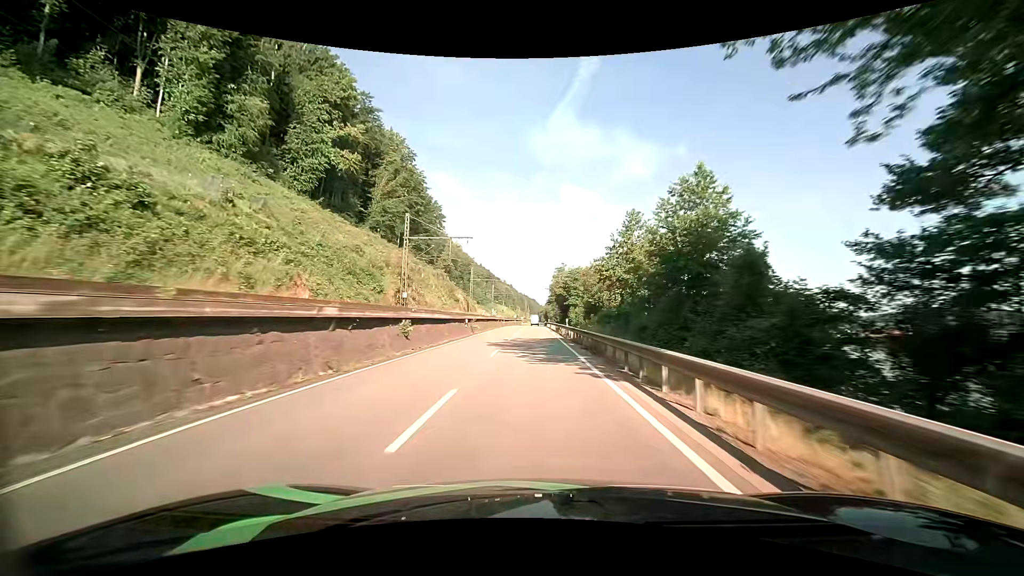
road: primary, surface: asphalt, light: Day
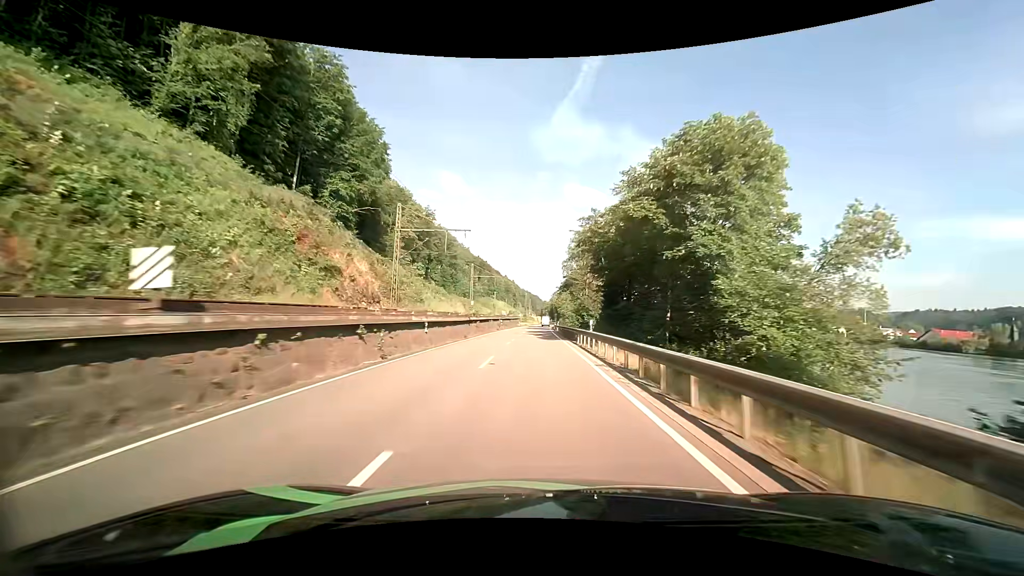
(-0.6, +63.7) m; 0°
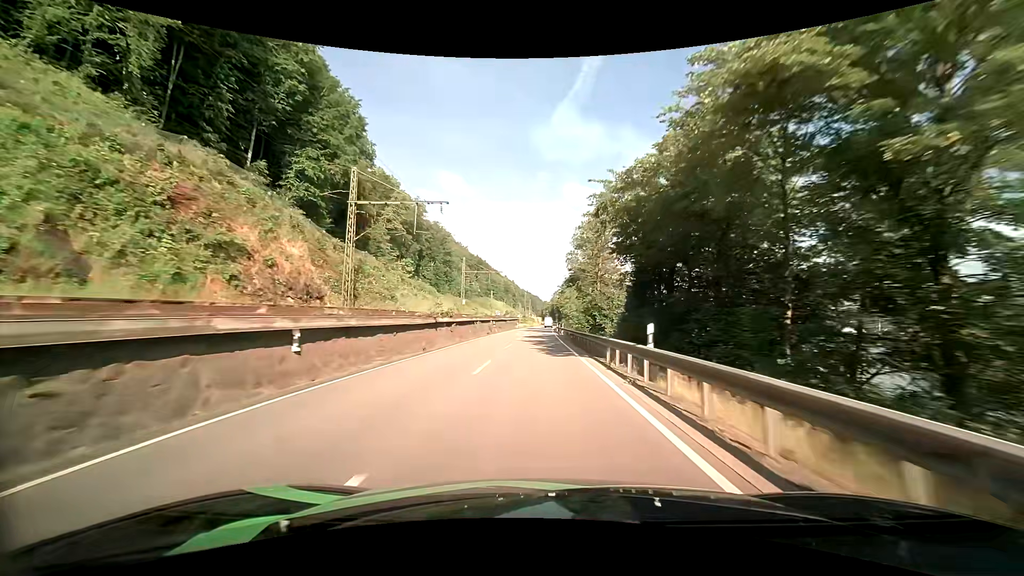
(0.0, +12.8) m; 0°
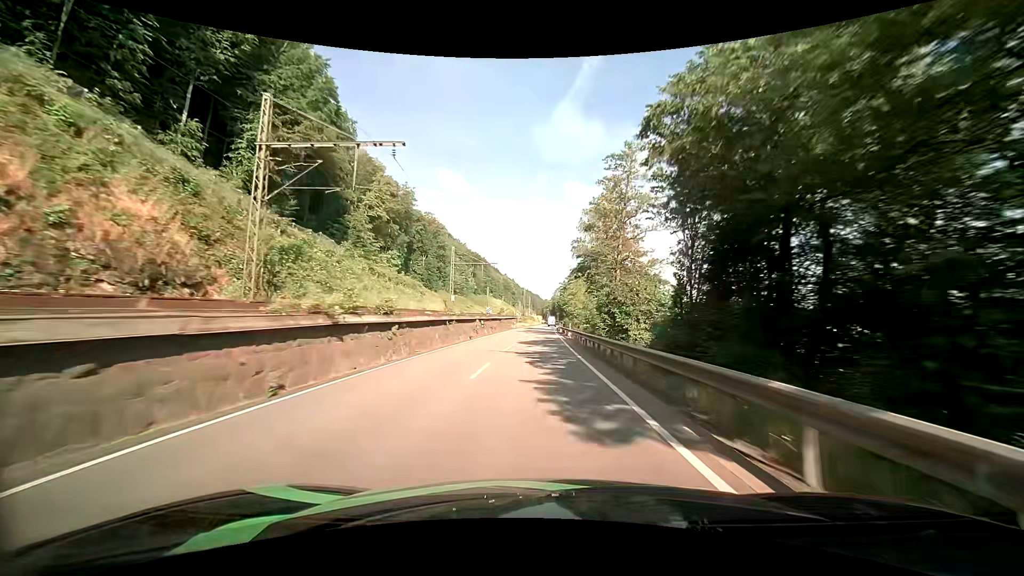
(0.0, +12.9) m; 0°
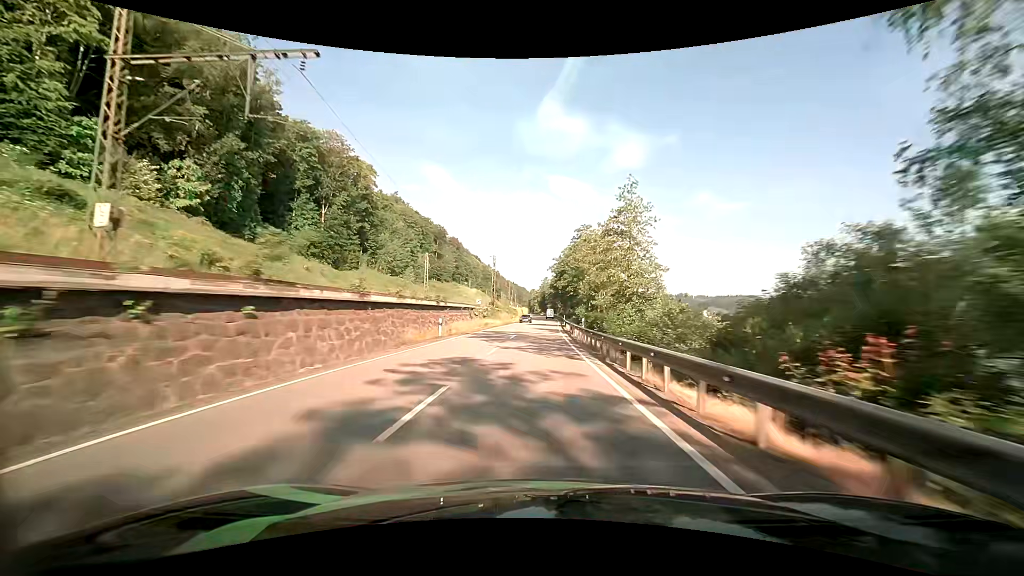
(+1.1, +65.6) m; +2°
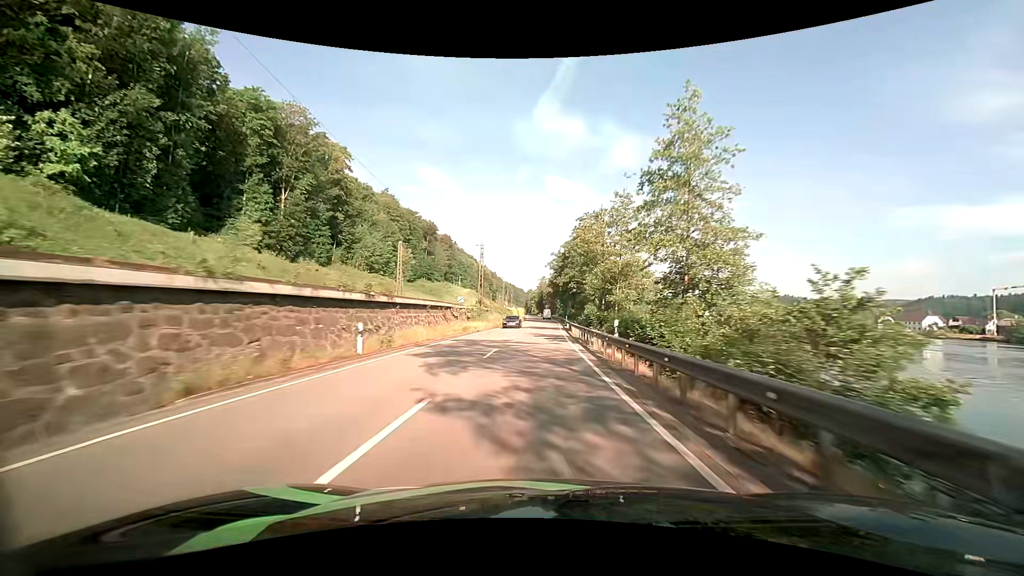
(0.0, +13.4) m; 0°
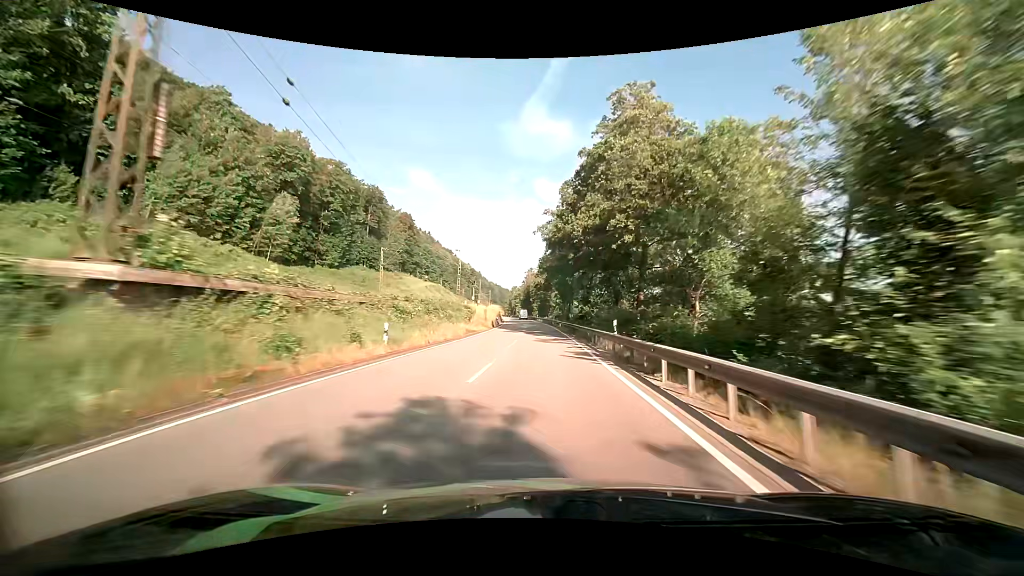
(+0.5, +53.4) m; +1°
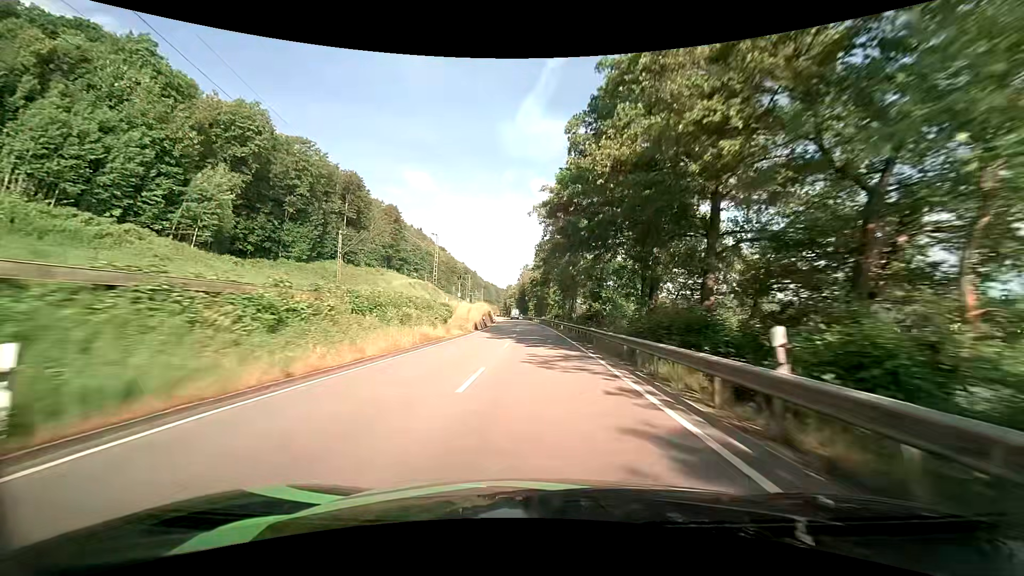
(+0.1, +13.4) m; +1°
(0, +10) (0, +20) (0, +30) (0, +40) (-1, +50) (-1, +60) (-1, +70) (-2, +80) (-3, +90) (-3, +100) m
